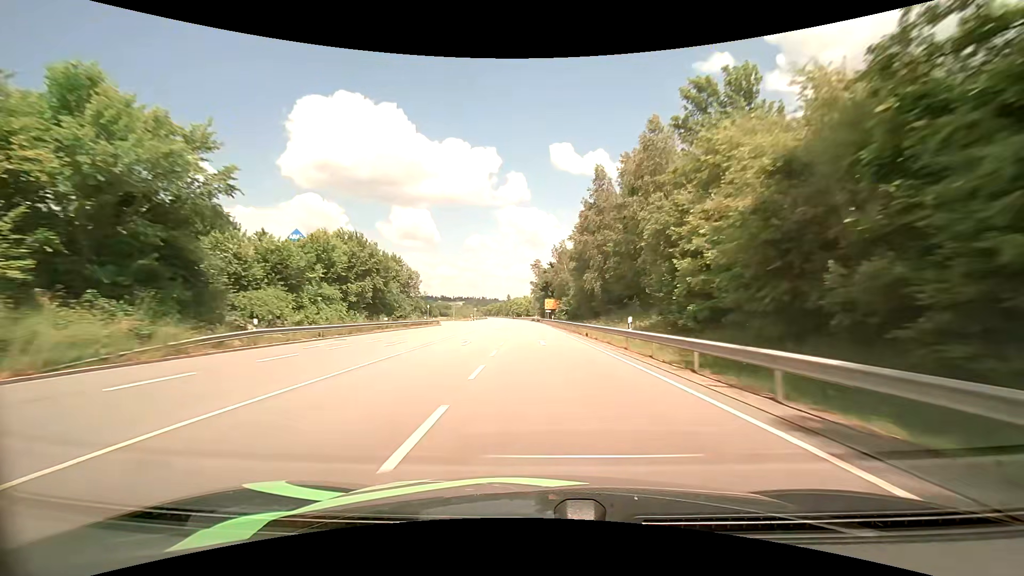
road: primary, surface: asphalt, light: Day
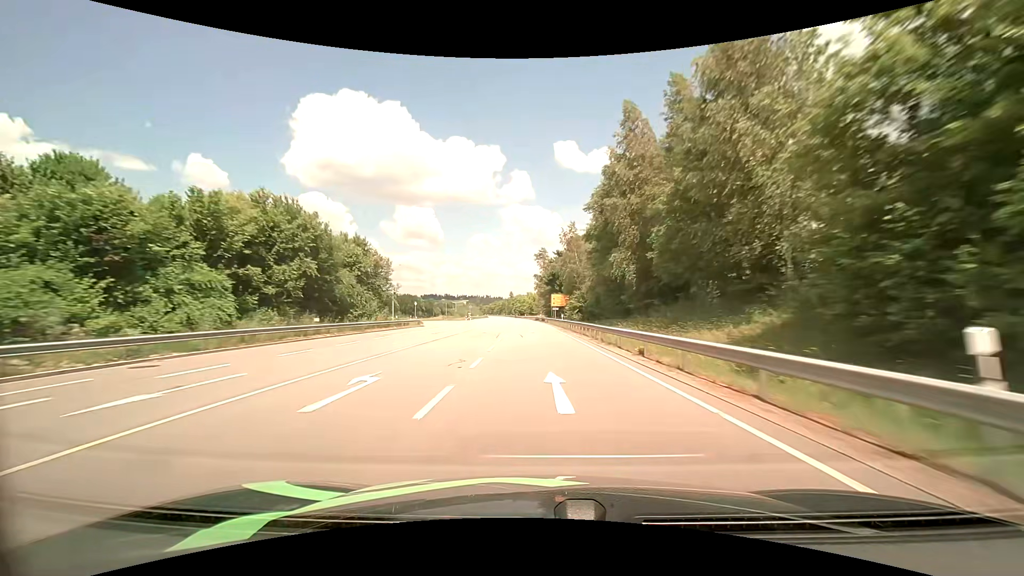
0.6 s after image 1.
(0.0, +16.0) m; 0°
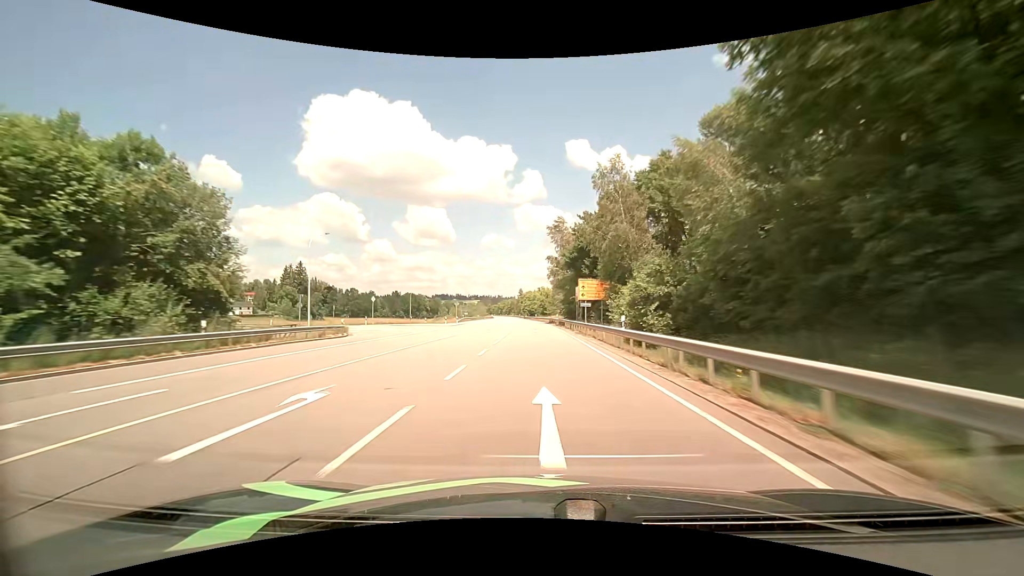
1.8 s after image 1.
(-0.3, +32.3) m; -2°
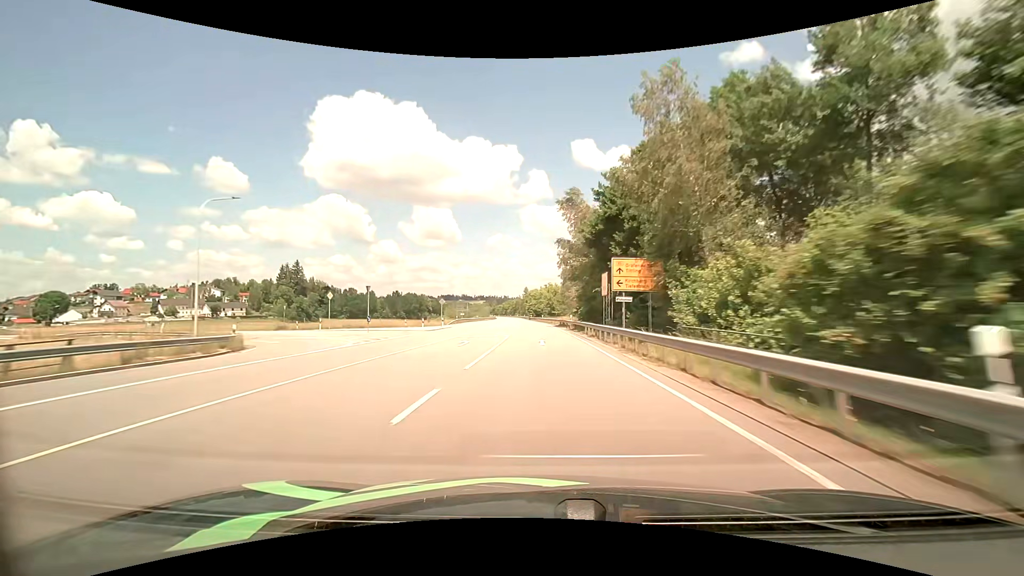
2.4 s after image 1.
(0.0, +16.2) m; -1°
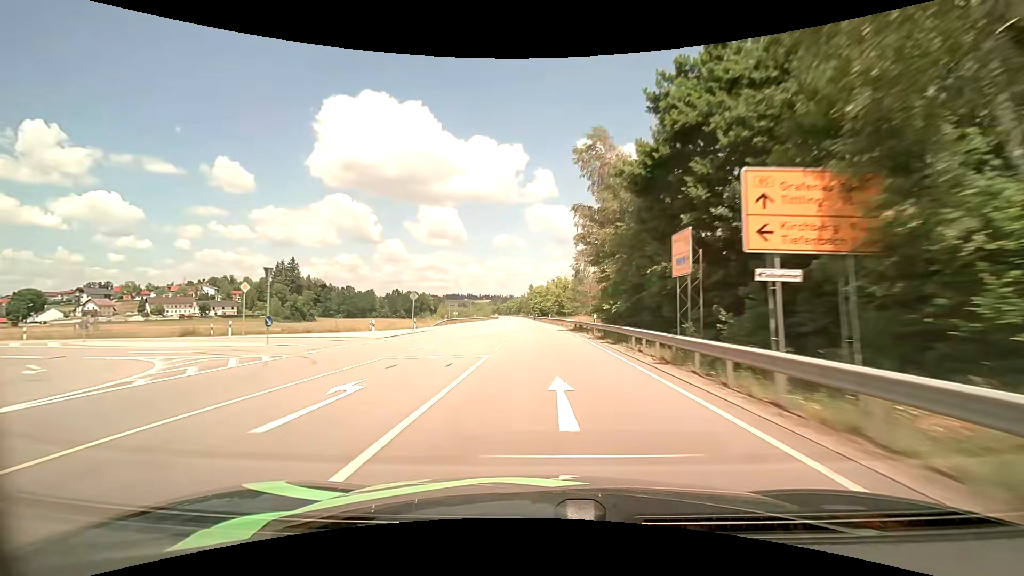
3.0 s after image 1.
(-0.1, +16.2) m; 0°
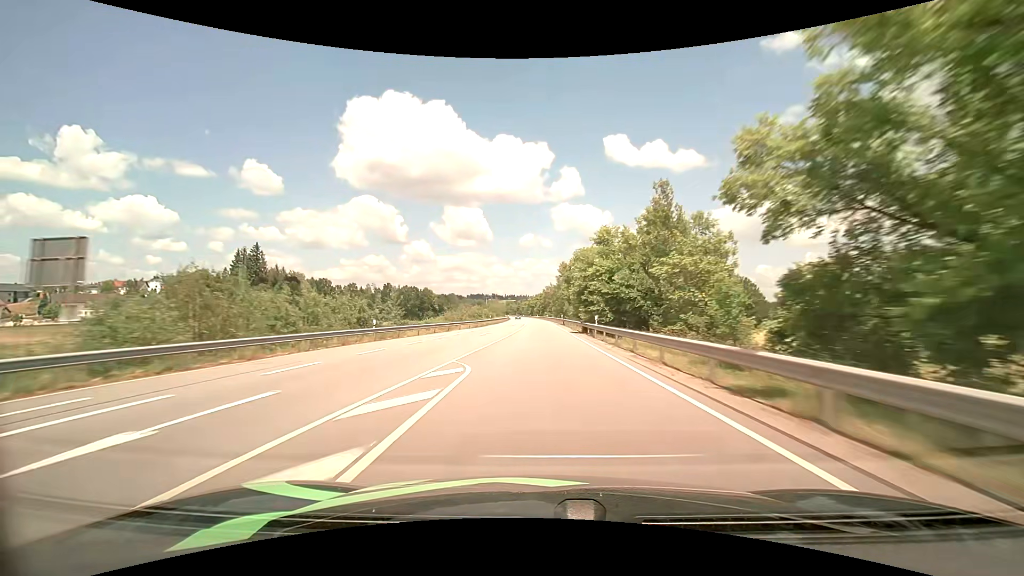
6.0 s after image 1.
(-2.6, +81.4) m; -3°
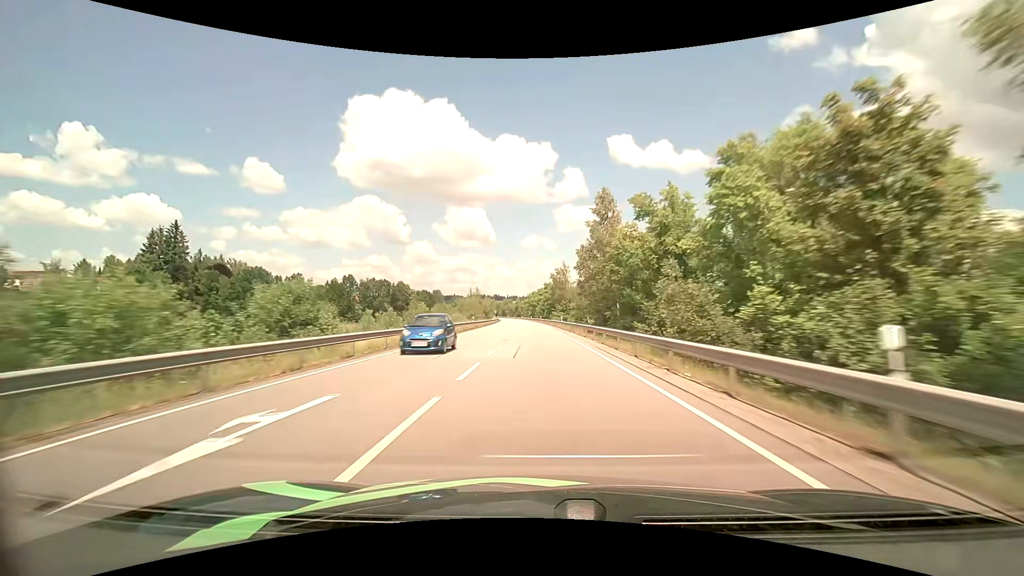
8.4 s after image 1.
(-0.2, +65.6) m; 0°
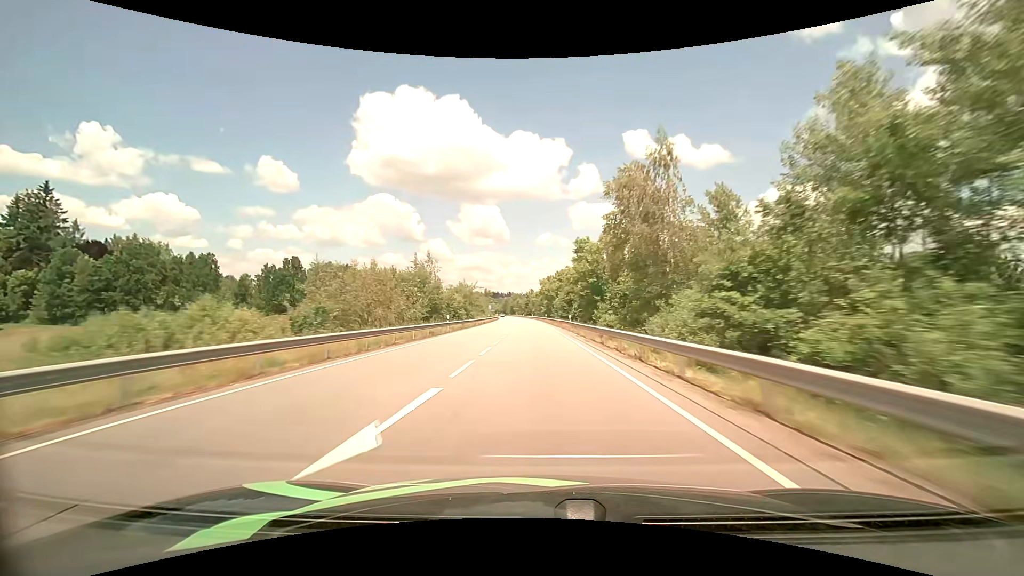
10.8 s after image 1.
(-0.9, +66.0) m; -2°
(0, +10) (0, +20) (0, +30) (0, +40) (-1, +50) (-1, +60) (-1, +70) (-1, +80) (-2, +90) (-2, +100) m
